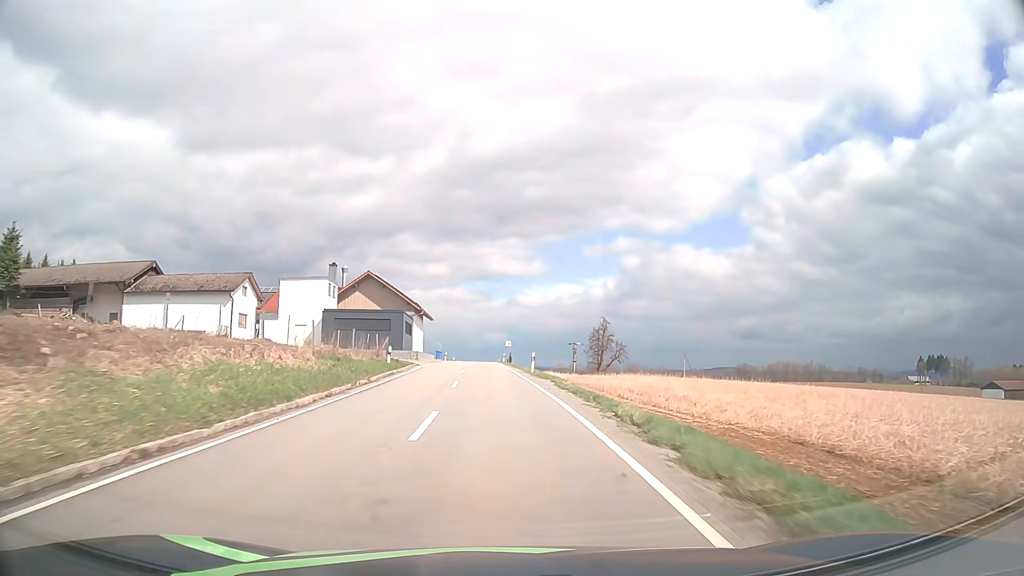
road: tertiary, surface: asphalt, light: Day
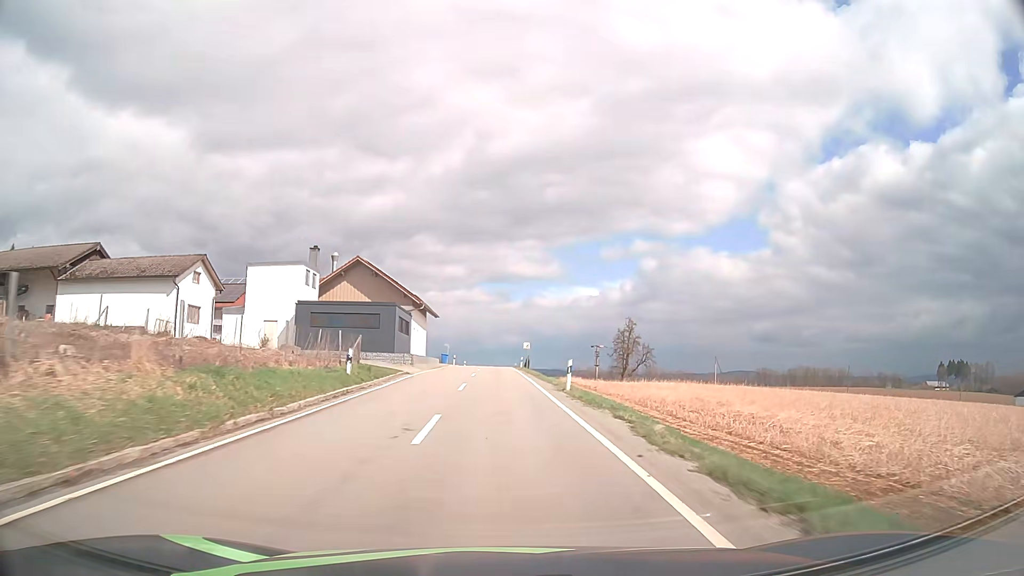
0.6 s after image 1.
(-0.2, +11.9) m; -2°
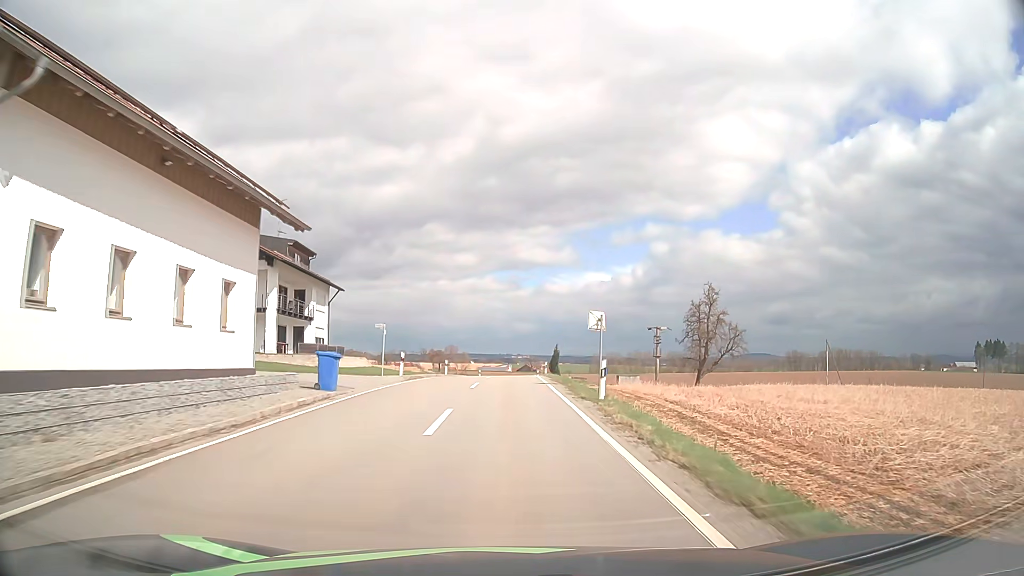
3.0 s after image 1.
(-0.5, +47.5) m; -1°
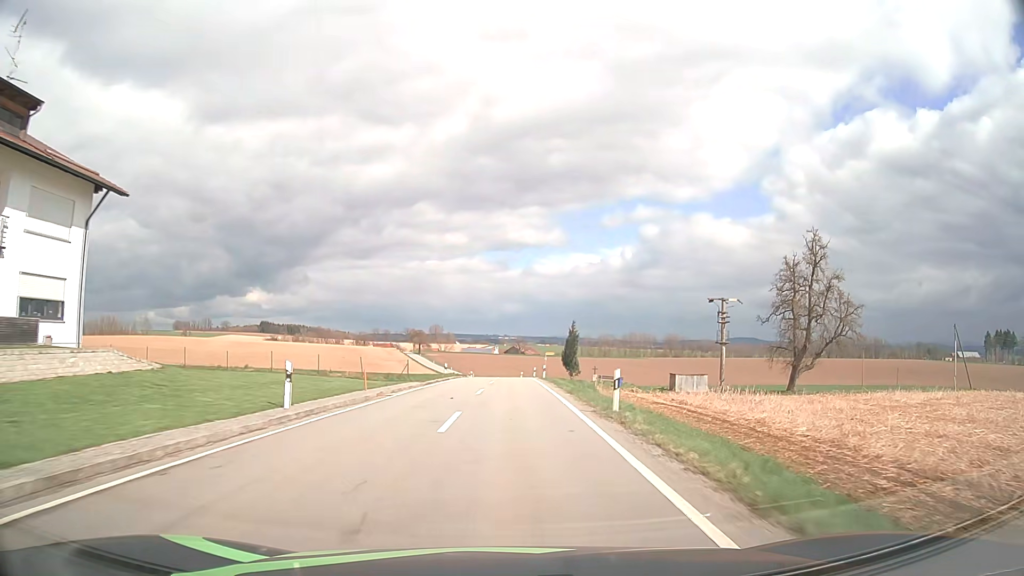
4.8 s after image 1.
(+0.1, +34.4) m; +1°
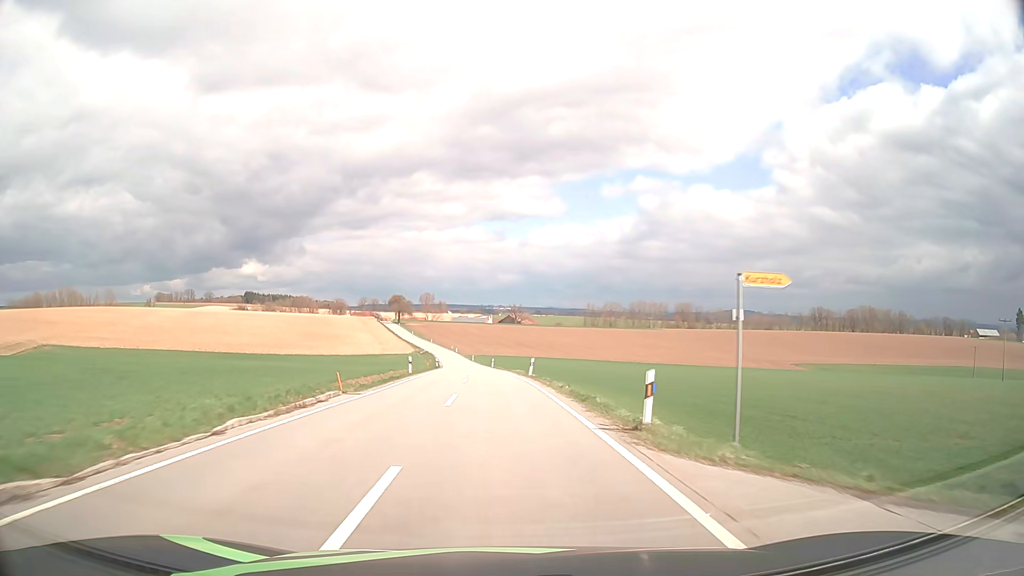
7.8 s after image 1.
(+0.6, +55.8) m; +1°
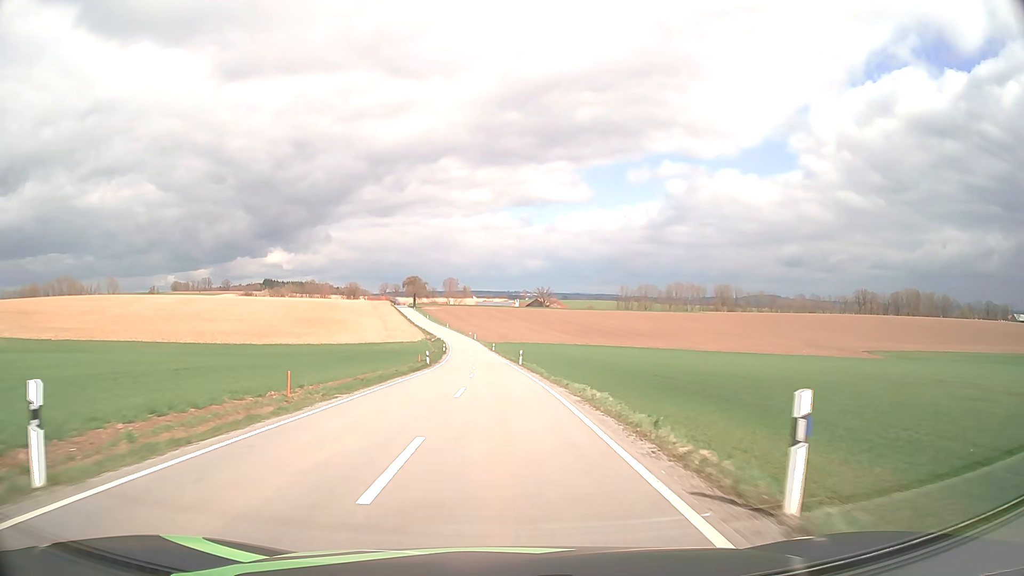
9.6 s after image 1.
(-0.7, +33.8) m; -2°
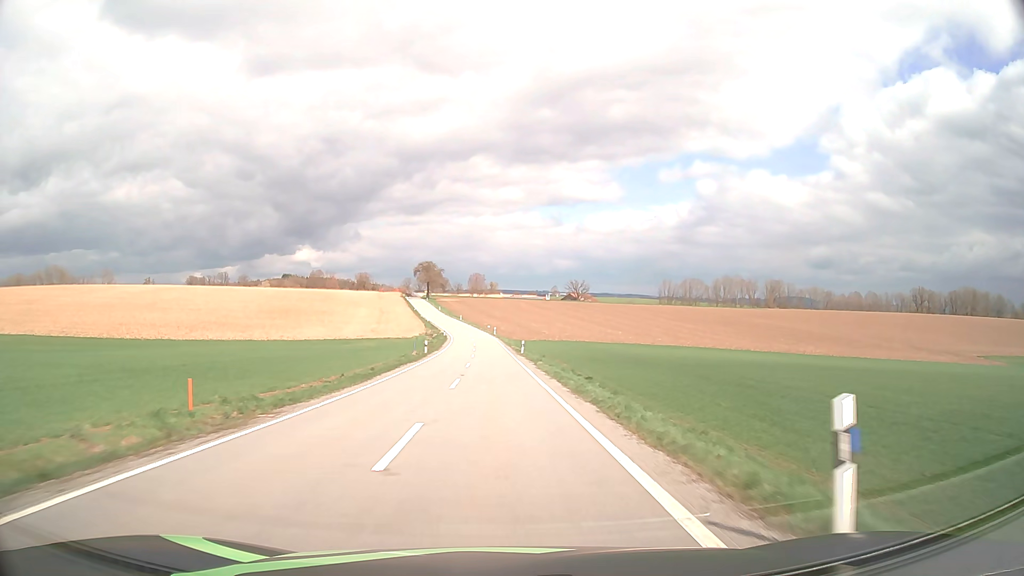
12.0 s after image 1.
(-1.0, +46.7) m; -3°
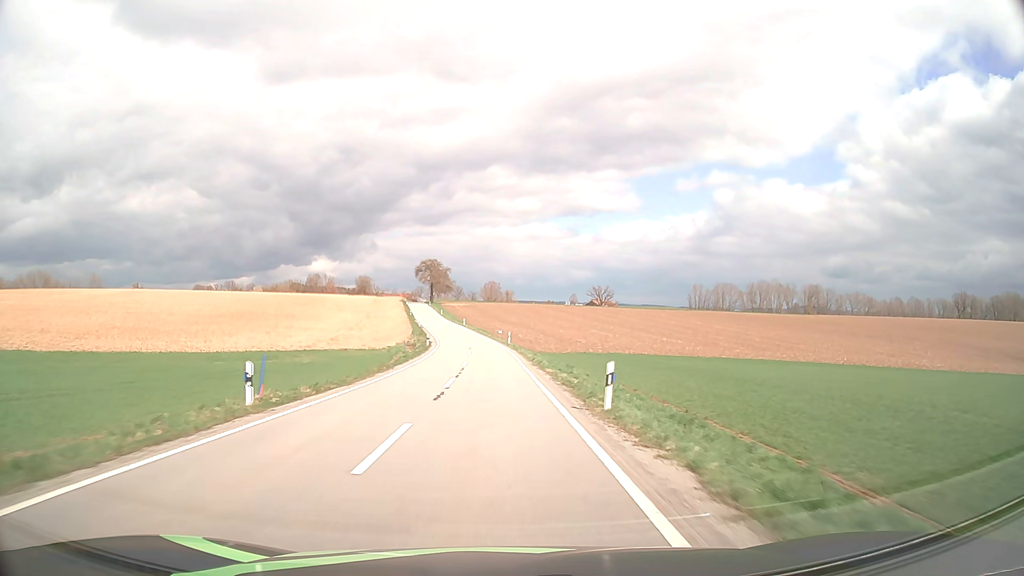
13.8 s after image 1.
(-0.4, +36.2) m; -1°
(0, +10) (0, +20) (0, +30) (-1, +40) (-2, +50) (-2, +60) (-3, +70) (-5, +80) (-6, +90) (-8, +100) m
